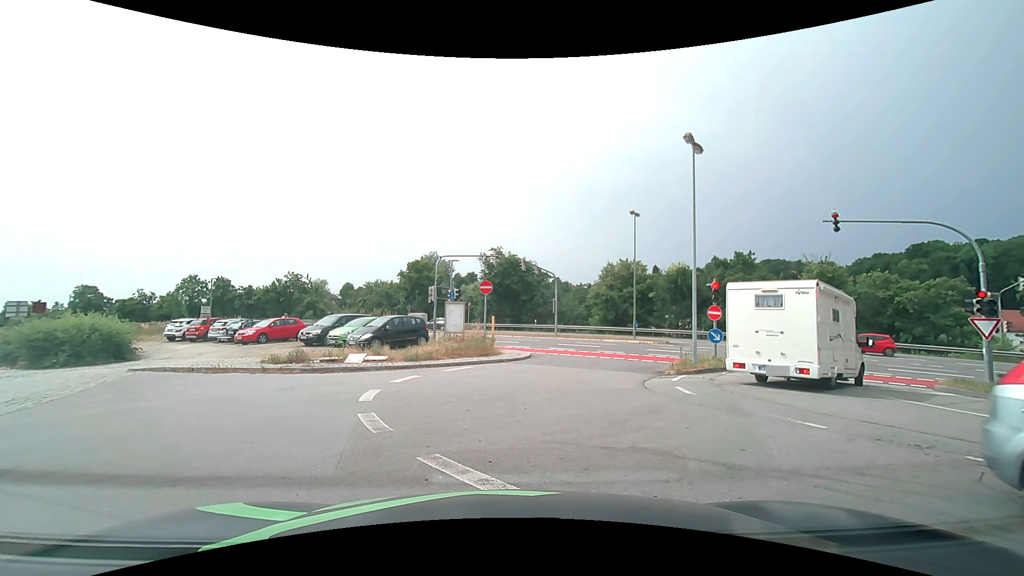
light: Day
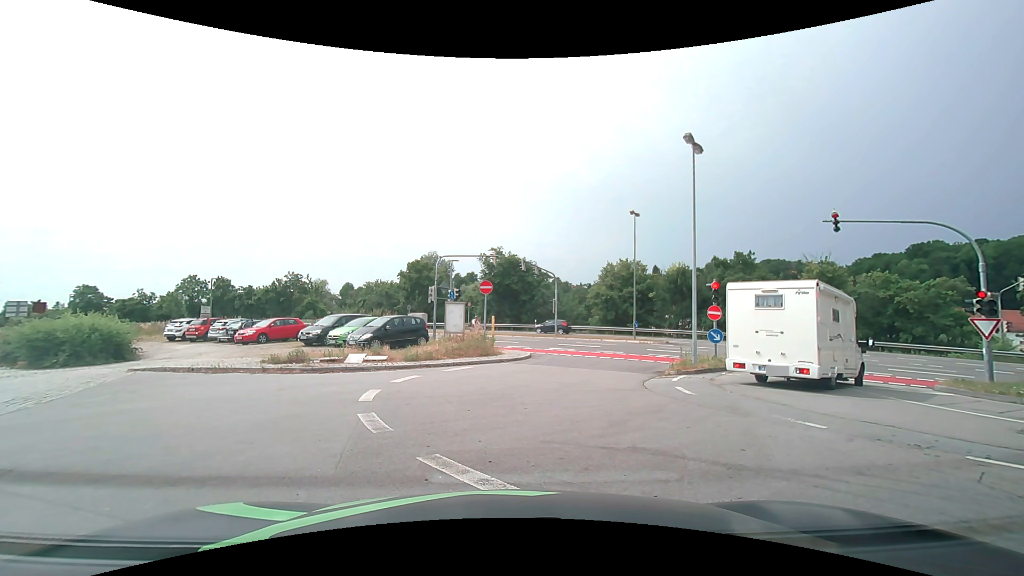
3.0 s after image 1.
(0.0, 0.0) m; 0°
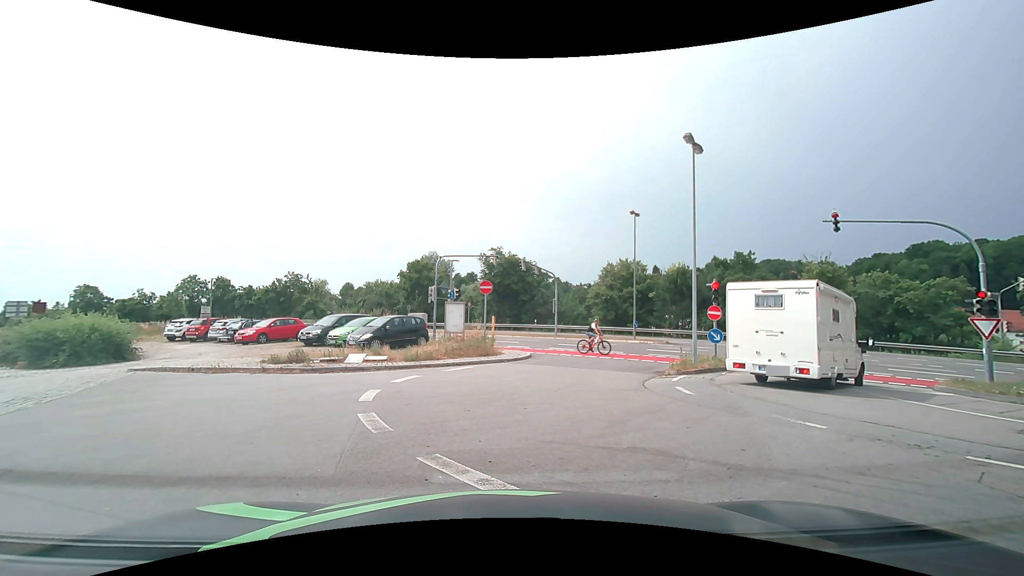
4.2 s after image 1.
(0.0, 0.0) m; 0°
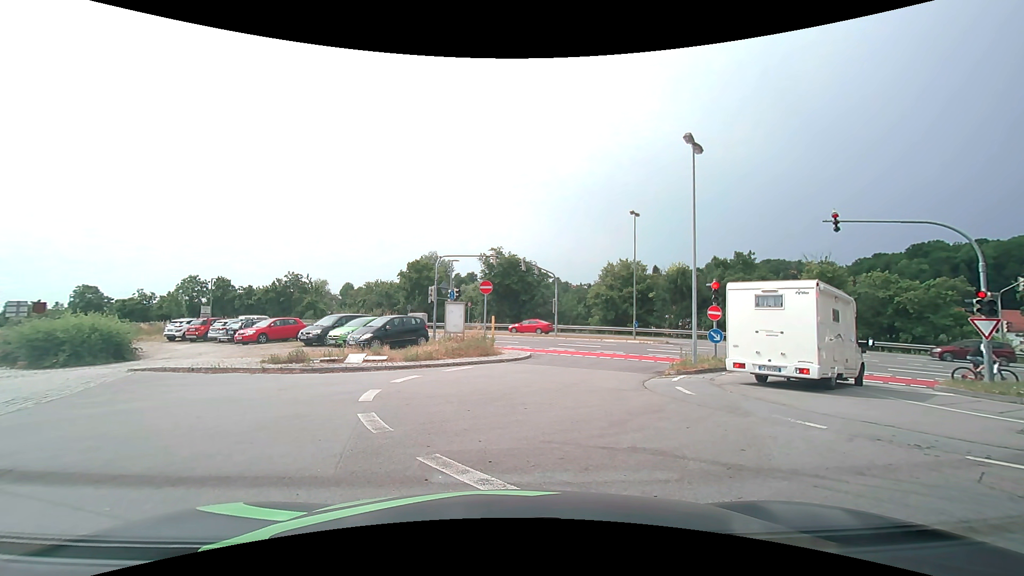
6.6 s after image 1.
(0.0, 0.0) m; 0°
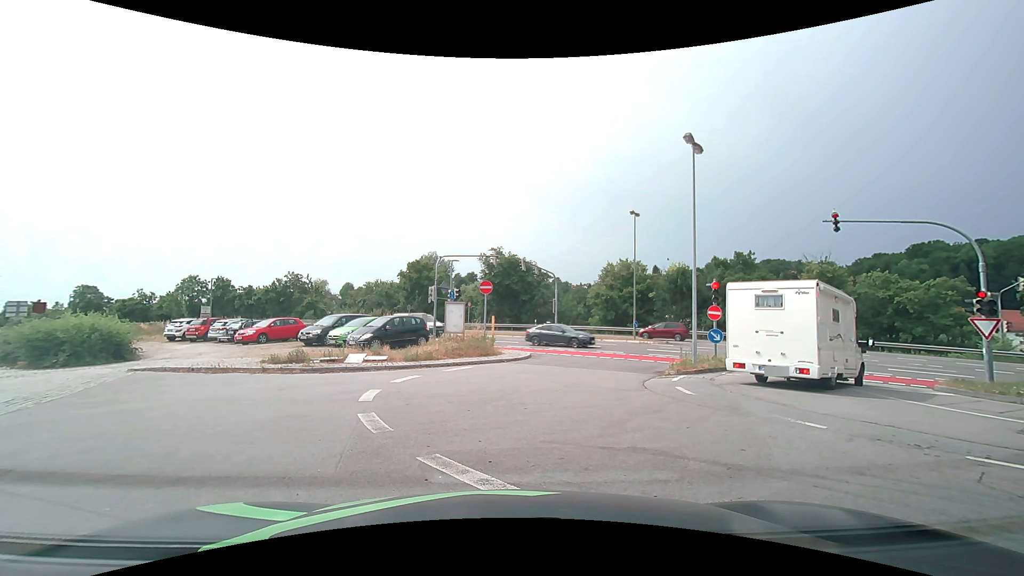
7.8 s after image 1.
(0.0, 0.0) m; 0°
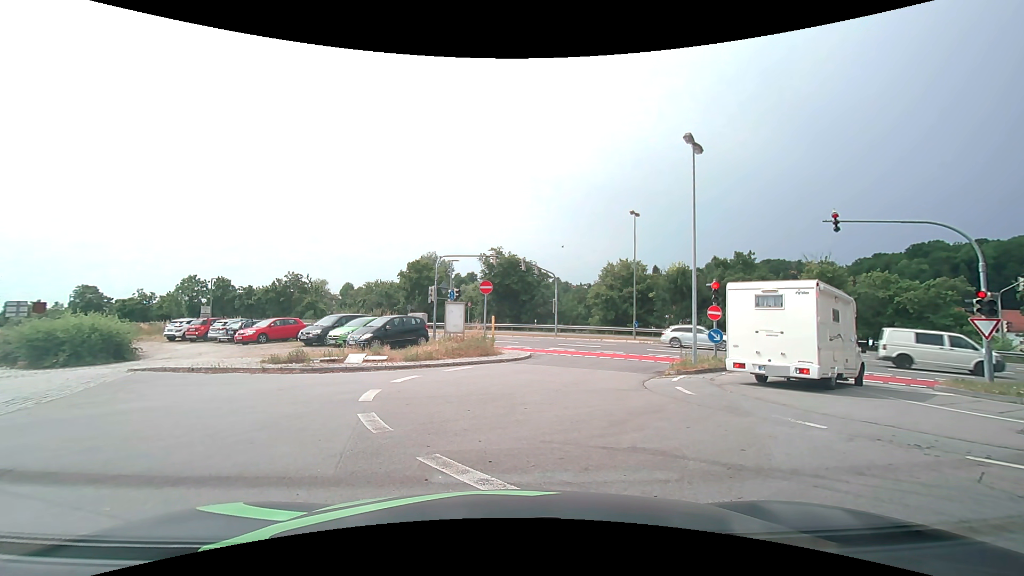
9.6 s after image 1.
(0.0, 0.0) m; 0°
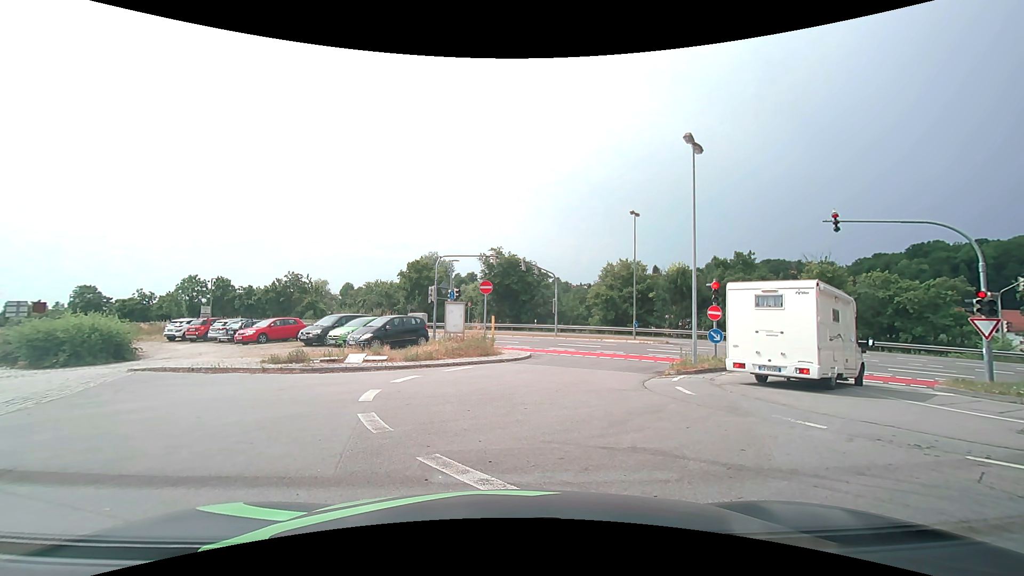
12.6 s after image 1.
(0.0, 0.0) m; 0°
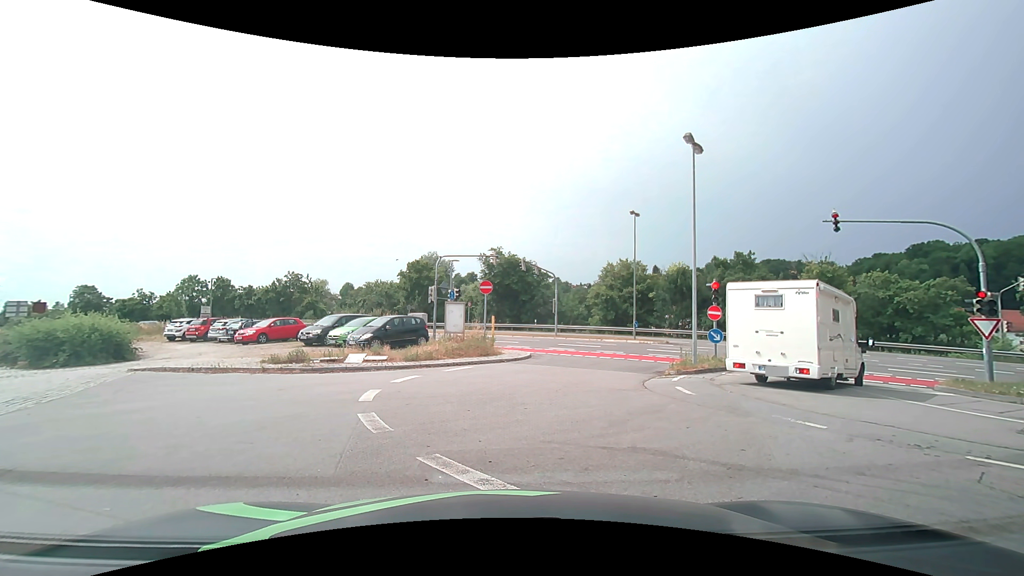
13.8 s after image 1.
(0.0, 0.0) m; 0°
